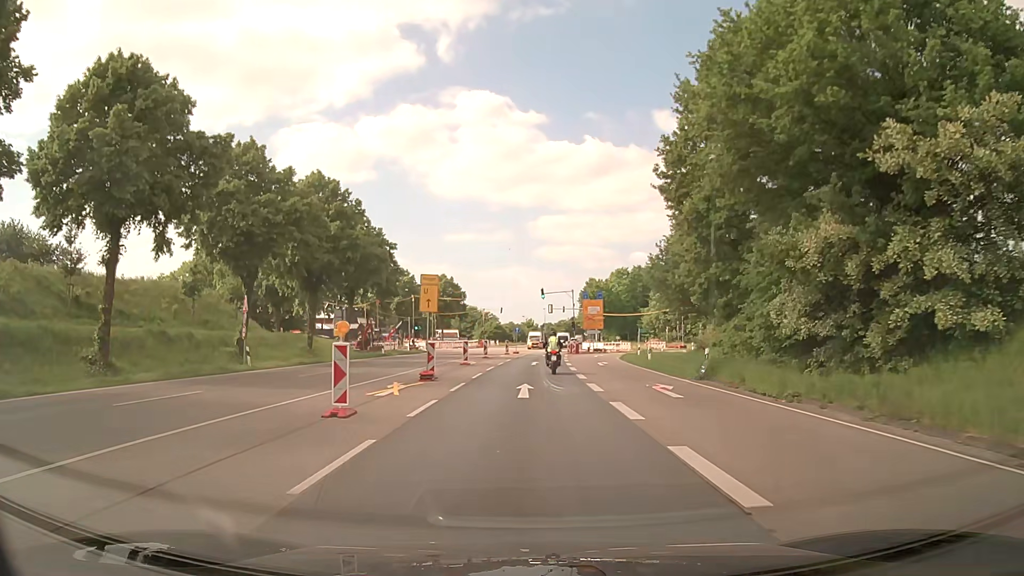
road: primary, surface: asphalt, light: Day
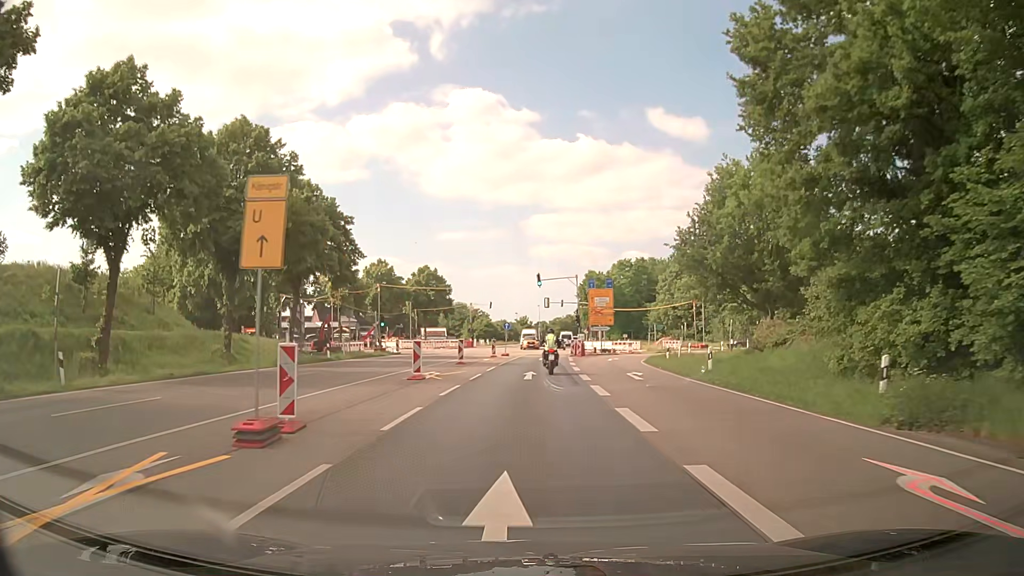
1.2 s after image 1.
(-0.1, +13.9) m; 0°
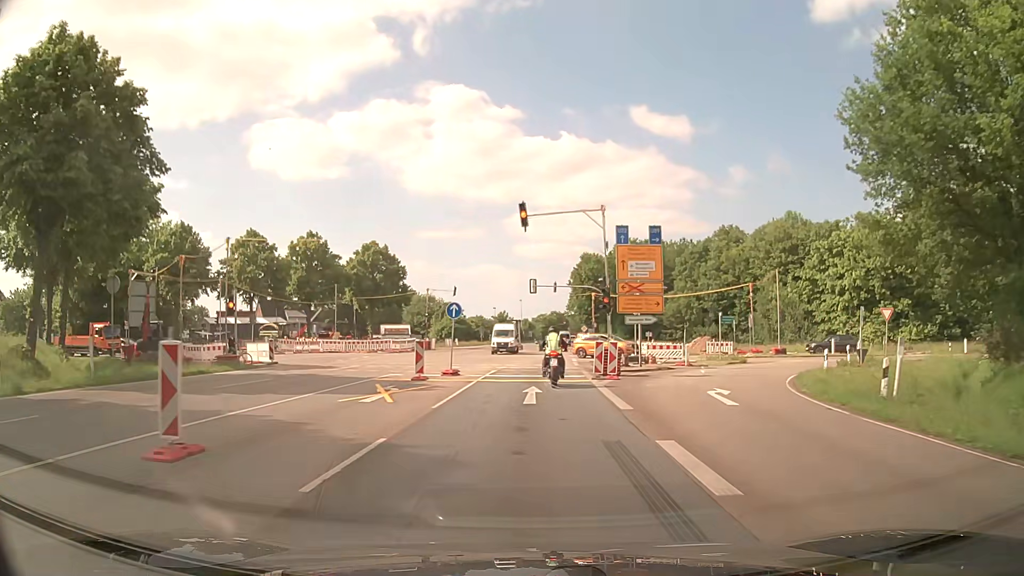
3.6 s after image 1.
(+0.5, +28.0) m; +2°
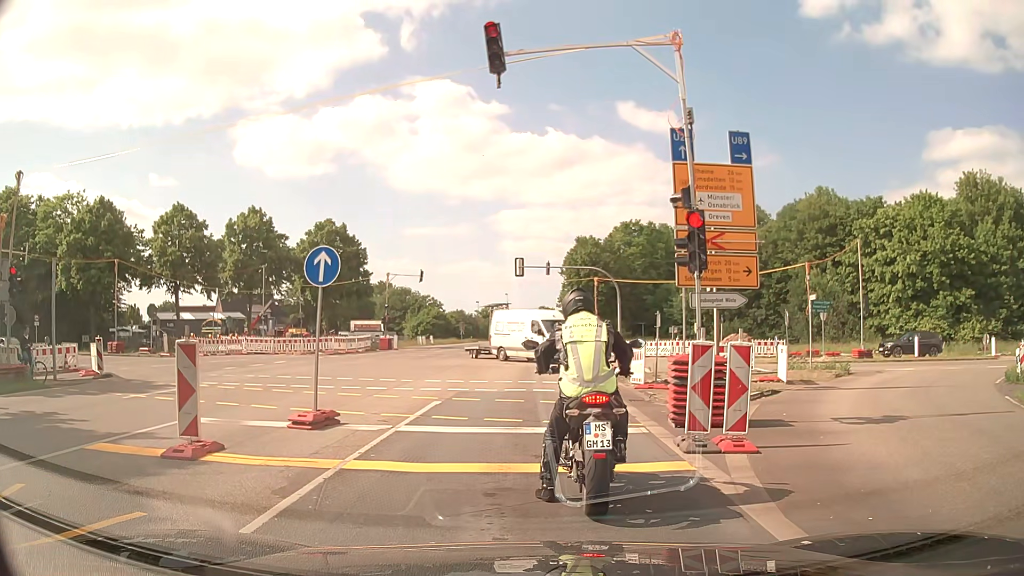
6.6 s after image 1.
(+0.2, +13.6) m; +1°
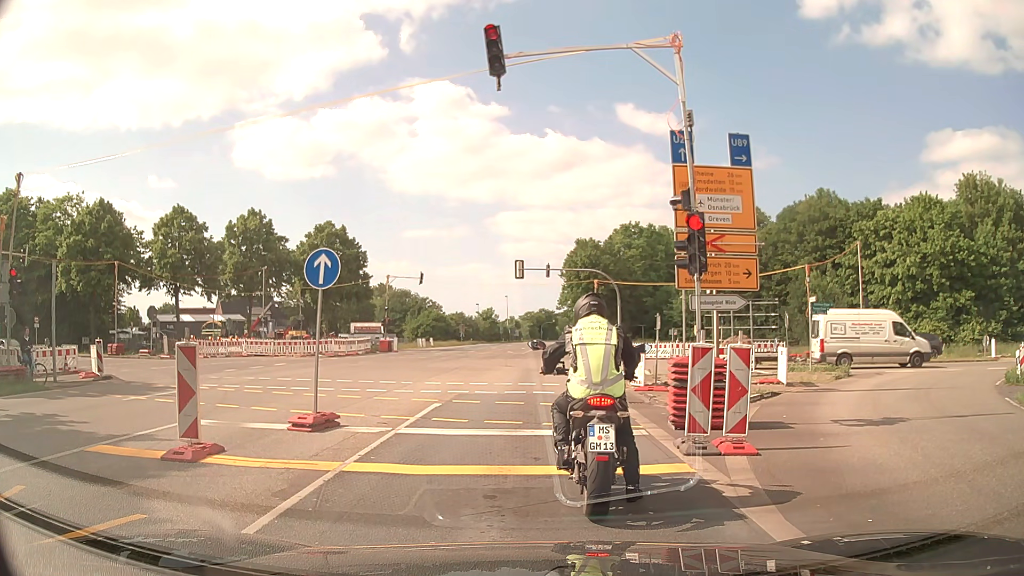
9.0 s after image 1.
(0.0, +0.1) m; 0°
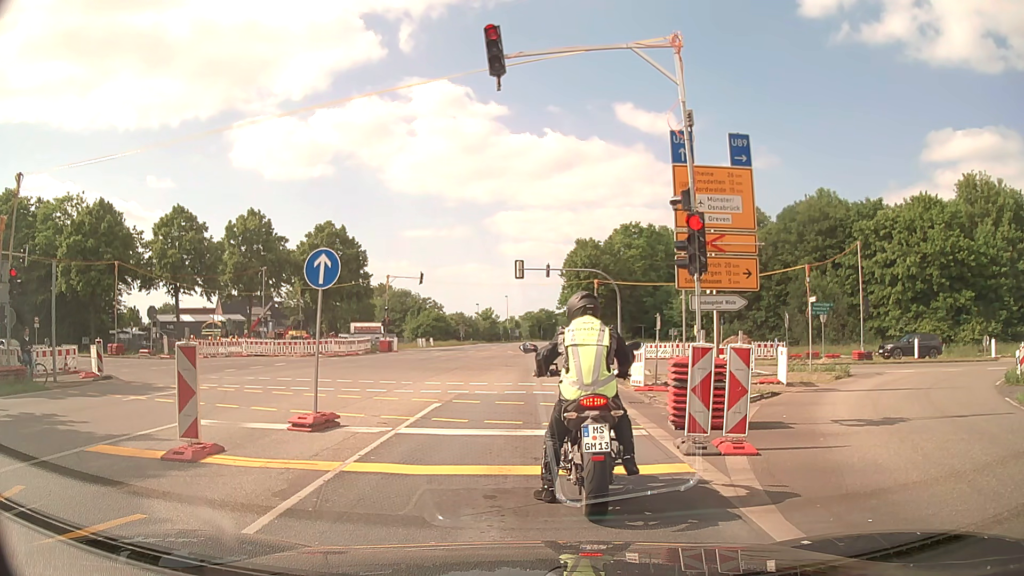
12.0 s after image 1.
(0.0, 0.0) m; 0°
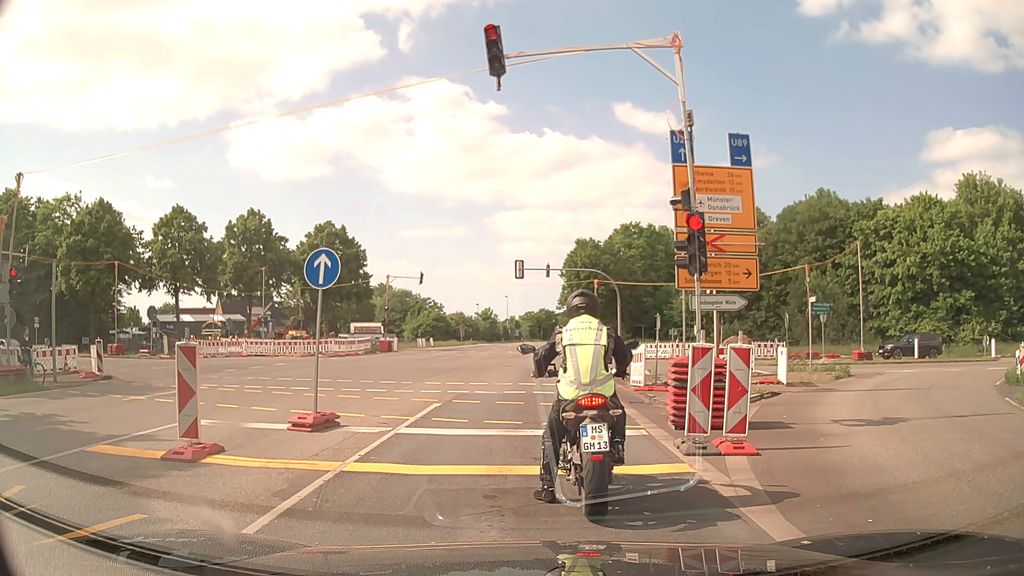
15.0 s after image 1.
(0.0, 0.0) m; 0°
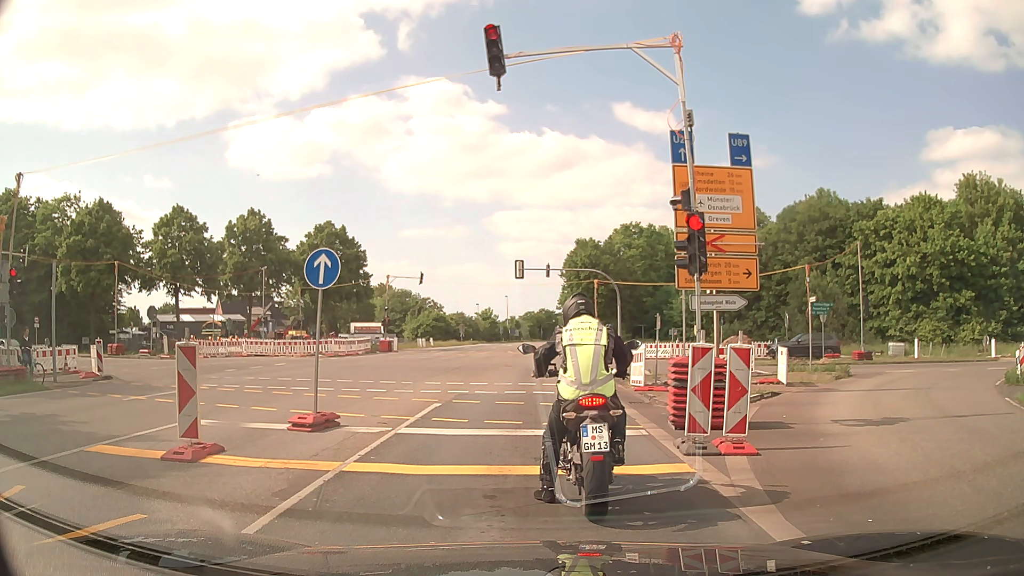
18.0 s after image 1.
(0.0, 0.0) m; 0°
